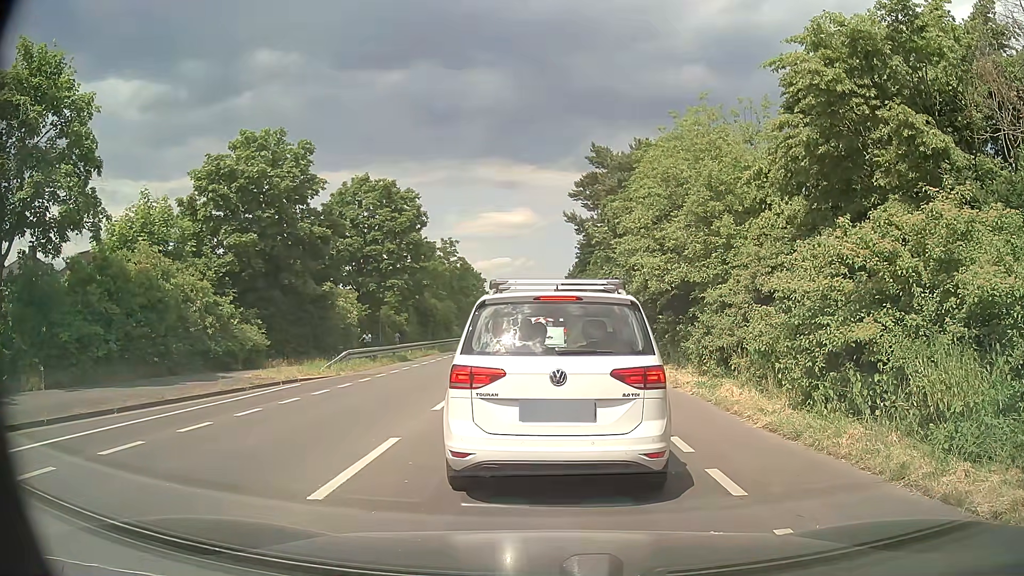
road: secondary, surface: asphalt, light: Day
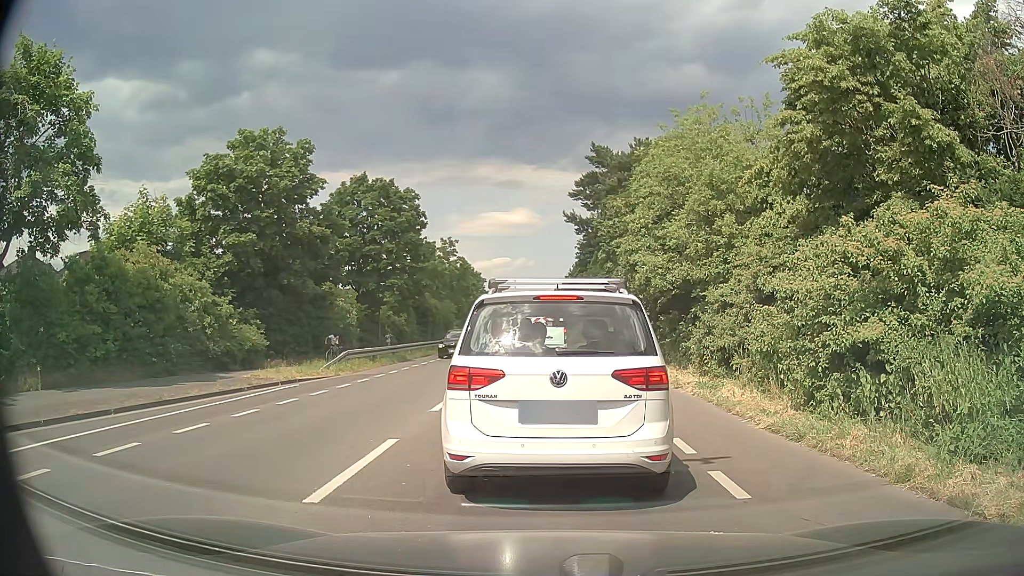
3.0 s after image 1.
(0.0, +0.2) m; 0°
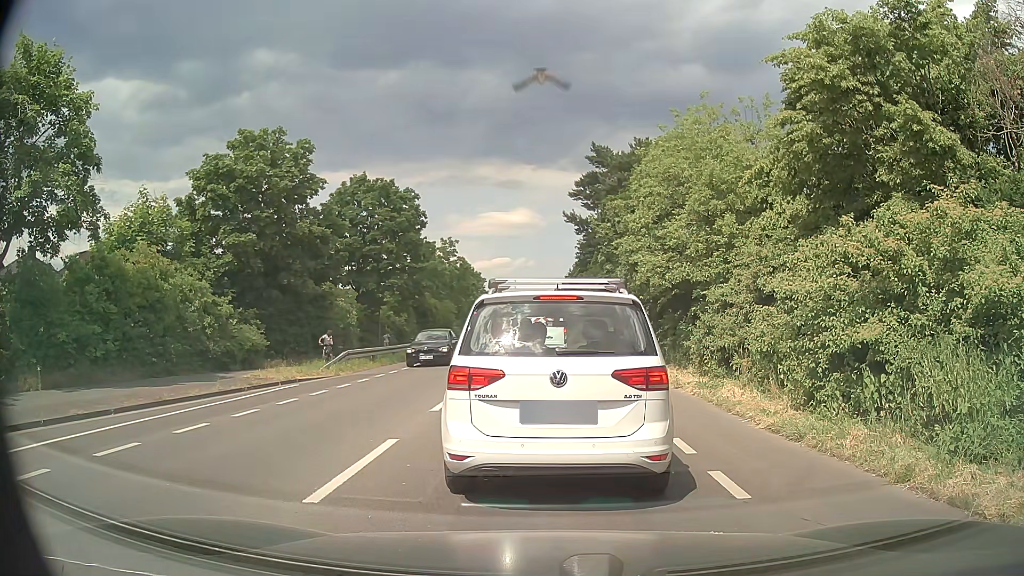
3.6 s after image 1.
(0.0, 0.0) m; 0°
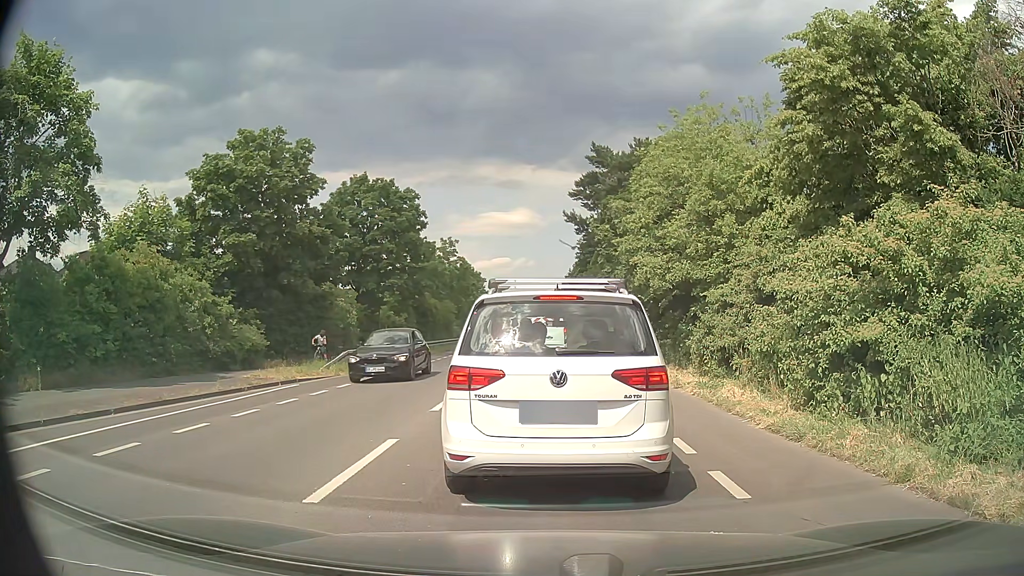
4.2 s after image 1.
(0.0, 0.0) m; 0°
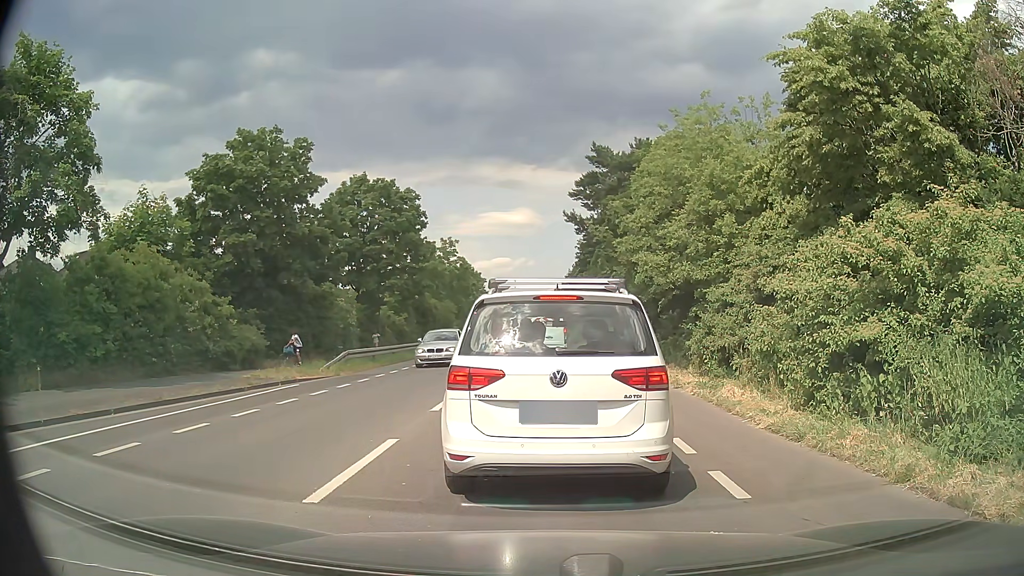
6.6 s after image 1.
(0.0, 0.0) m; 0°
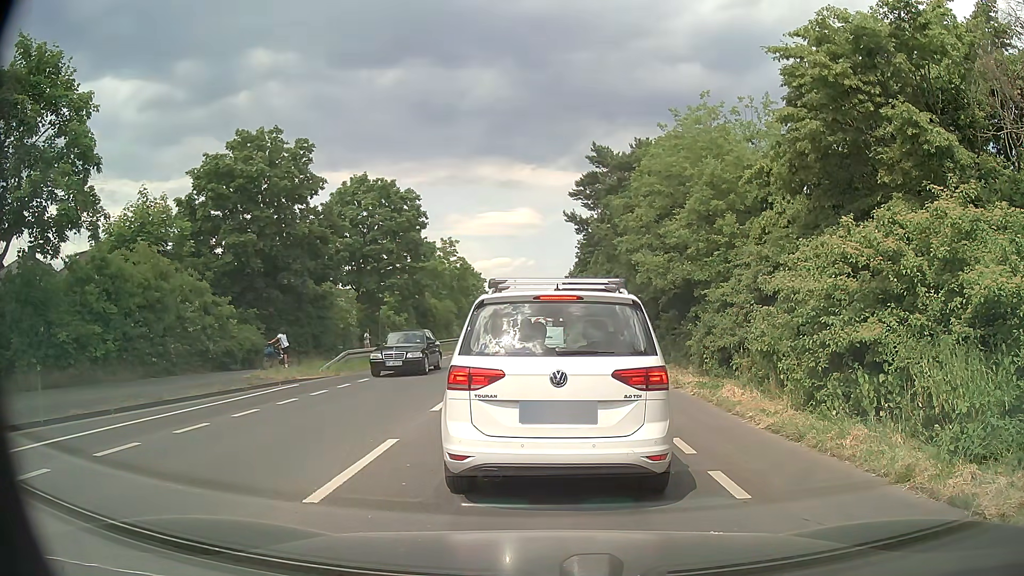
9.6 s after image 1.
(0.0, 0.0) m; 0°
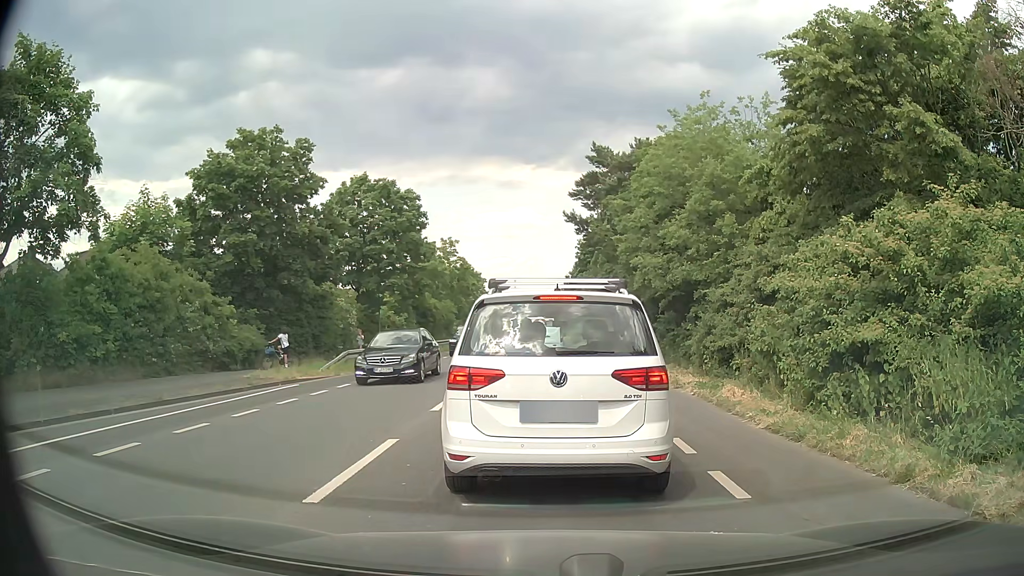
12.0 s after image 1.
(0.0, 0.0) m; 0°
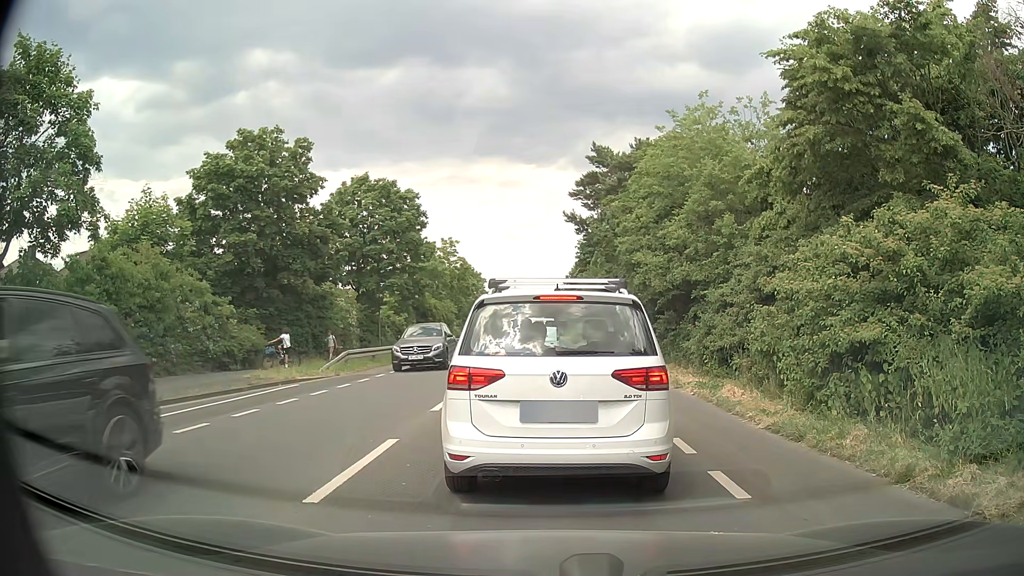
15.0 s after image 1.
(0.0, 0.0) m; 0°
